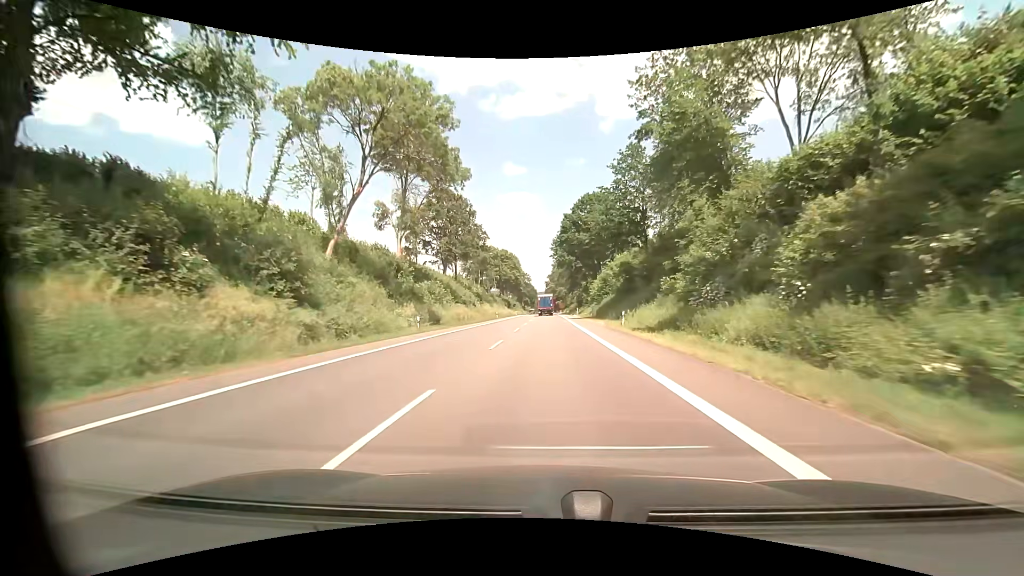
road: primary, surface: asphalt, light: Day
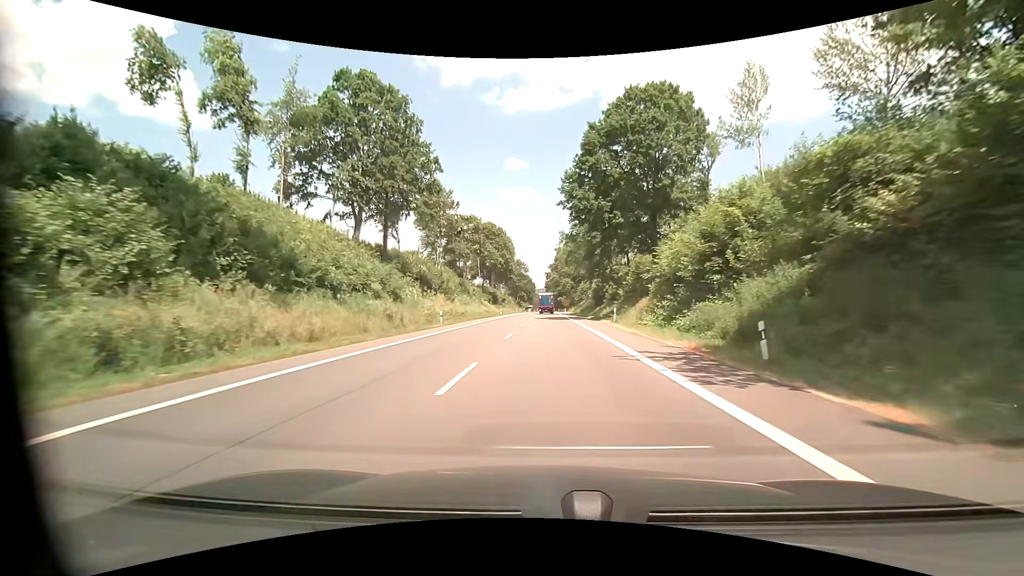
(+0.2, +44.4) m; 0°
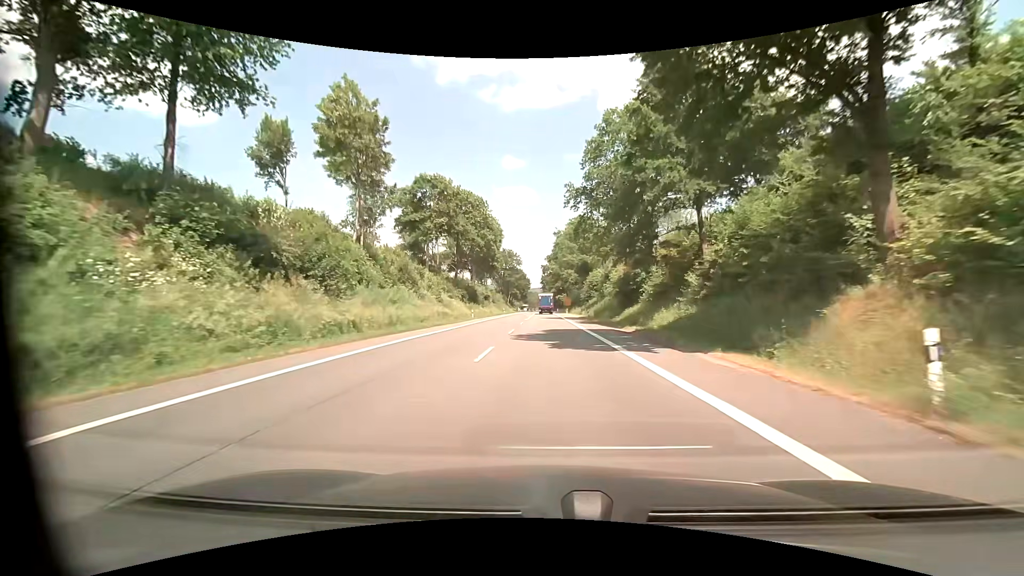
(+0.6, +31.4) m; +1°
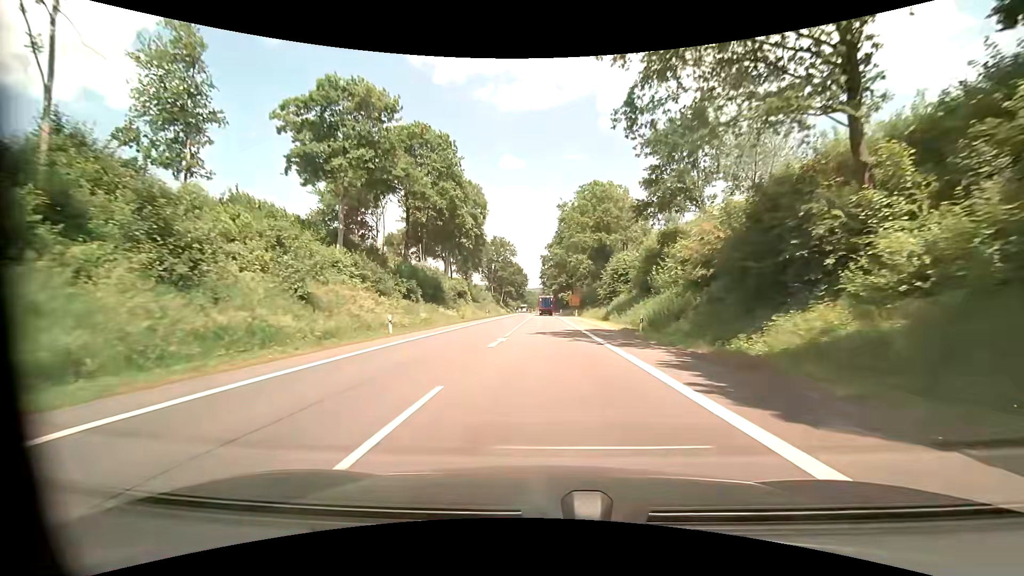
(-0.1, +31.4) m; 0°
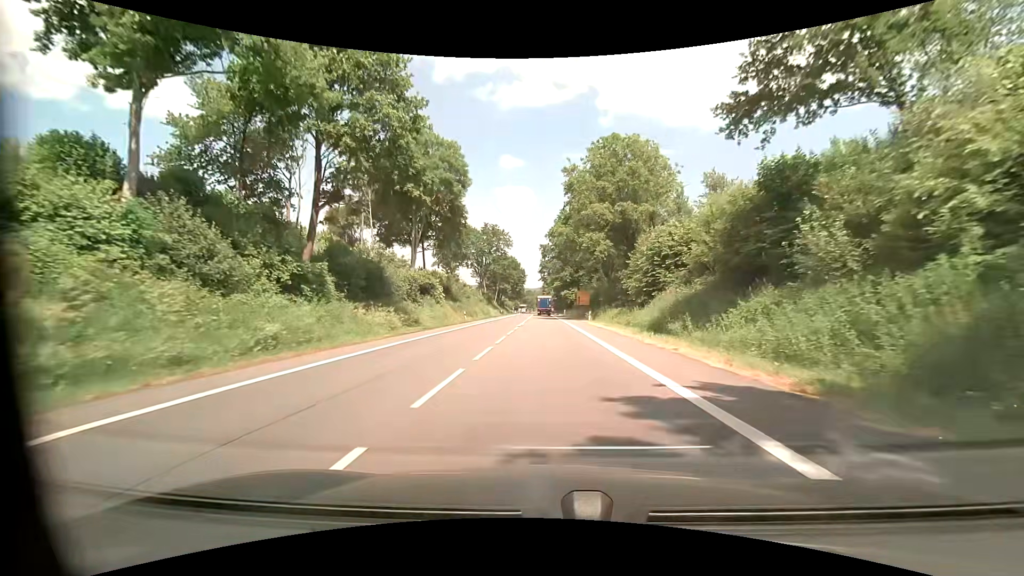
(-0.1, +21.7) m; 0°
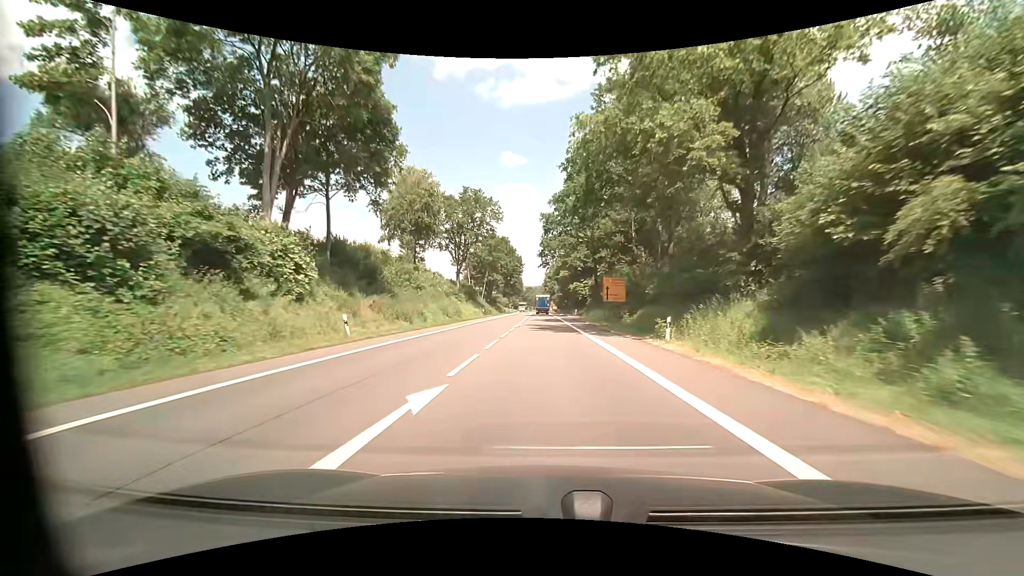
(0.0, +33.3) m; 0°
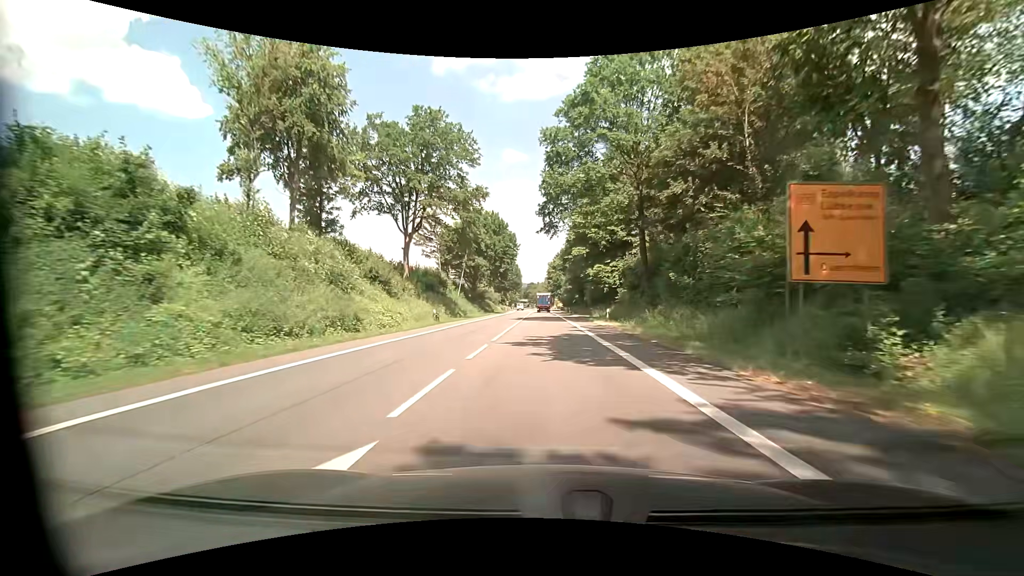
(+0.1, +33.6) m; 0°
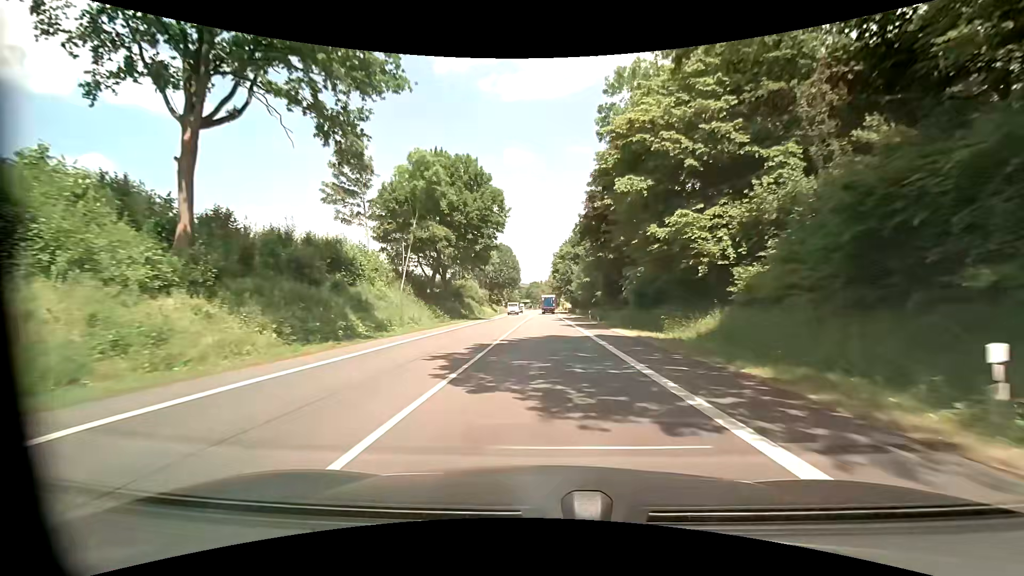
(-0.2, +32.7) m; -1°
(0, +10) (0, +20) (0, +30) (0, +40) (0, +50) (+1, +60) (+1, +70) (+1, +80) (+1, +90) (+1, +100) m
